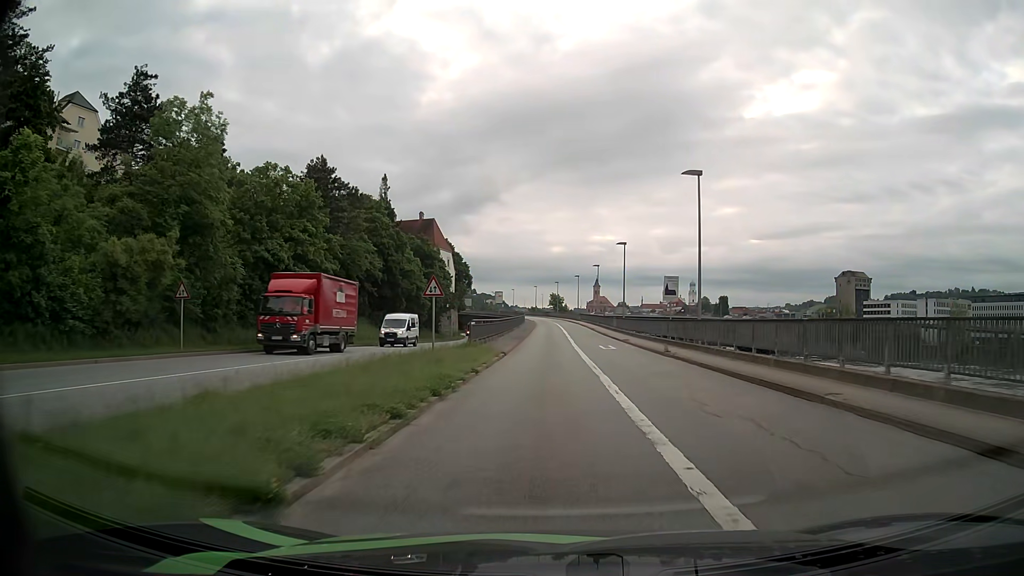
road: primary_link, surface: asphalt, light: Day
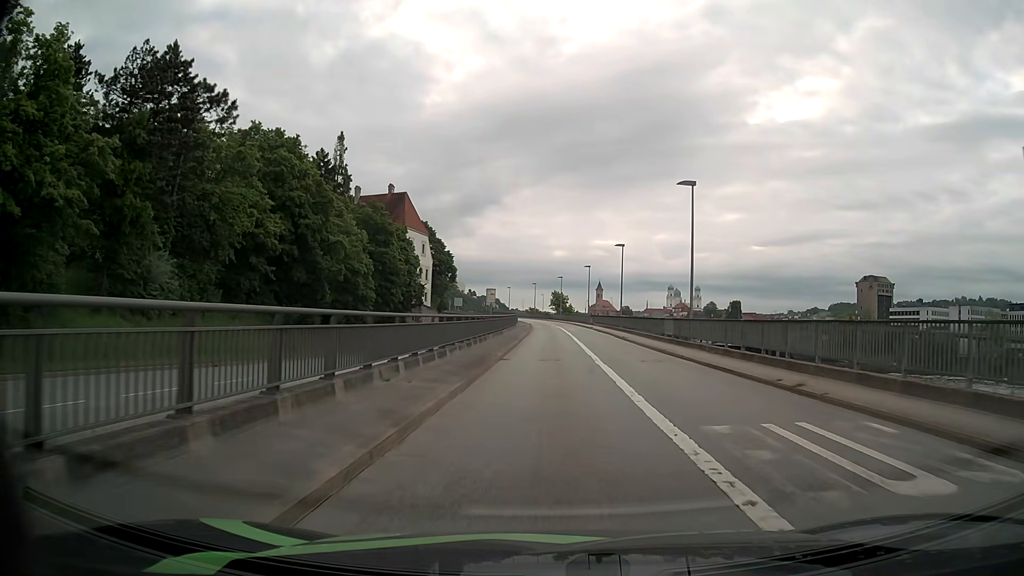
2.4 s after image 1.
(-0.1, +27.7) m; 0°
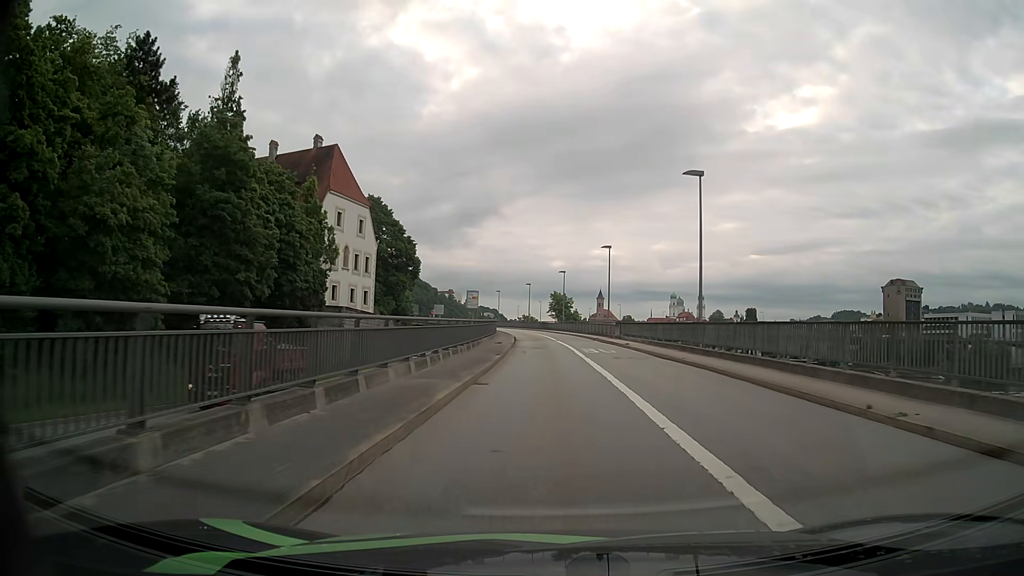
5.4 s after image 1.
(+0.1, +33.3) m; 0°
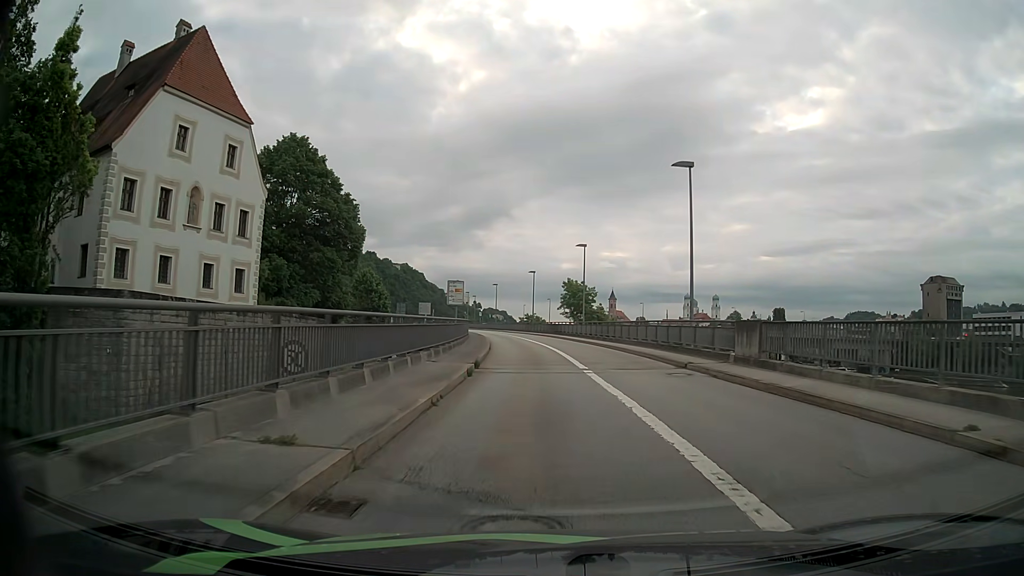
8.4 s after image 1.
(-0.2, +31.4) m; -1°
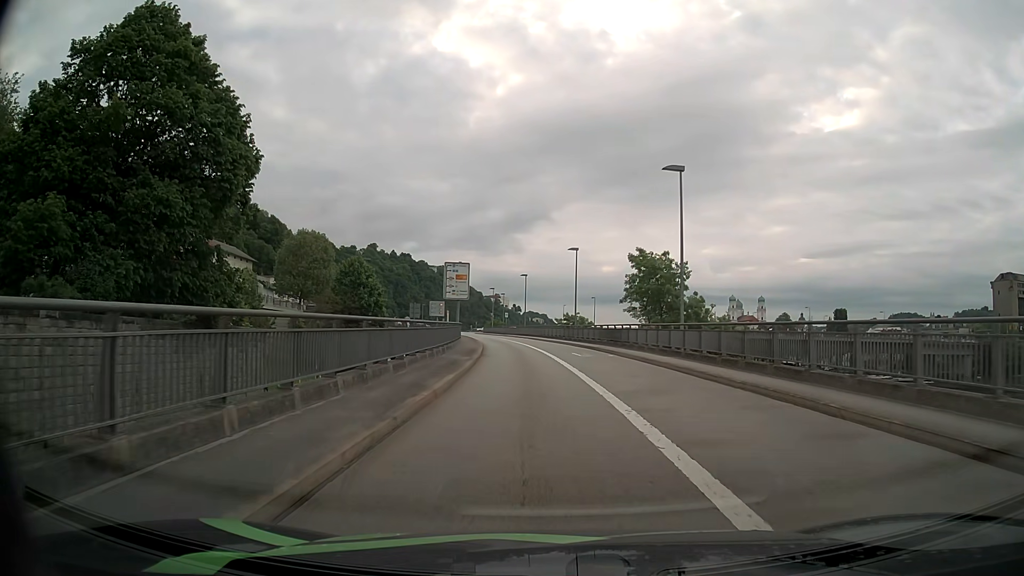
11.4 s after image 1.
(-0.8, +29.5) m; -3°
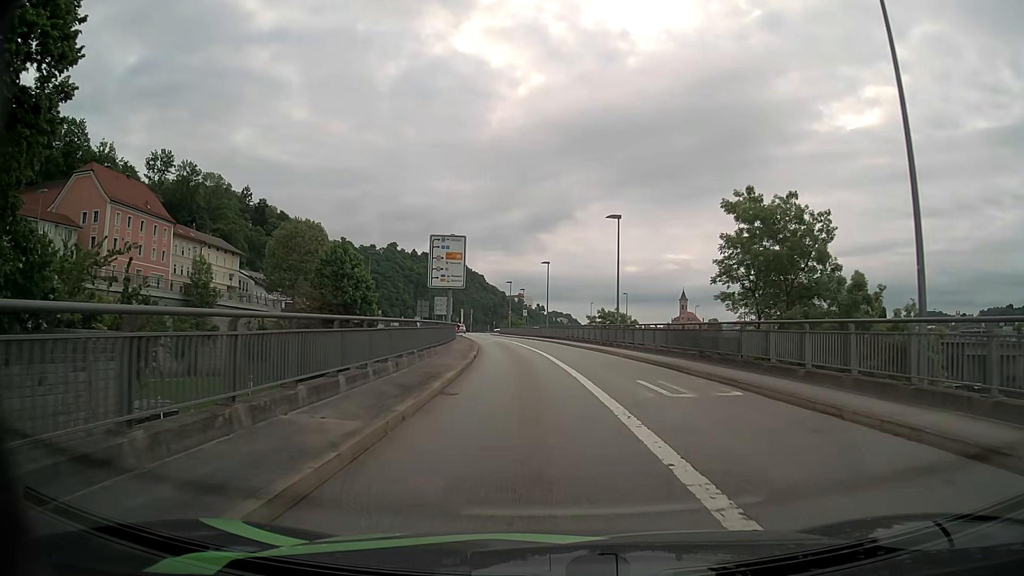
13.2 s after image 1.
(-0.3, +17.1) m; -2°
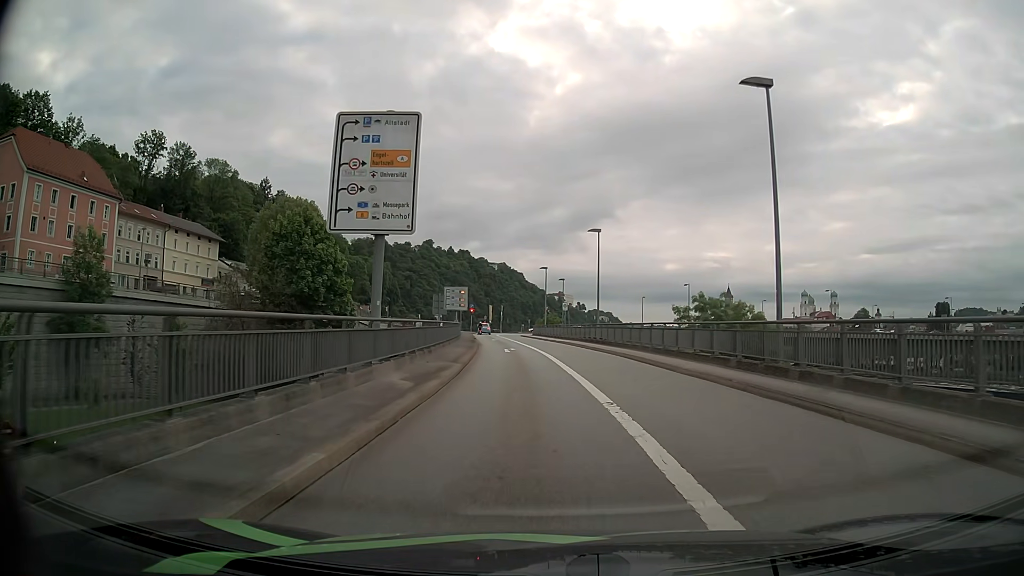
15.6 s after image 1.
(-0.7, +23.2) m; -3°
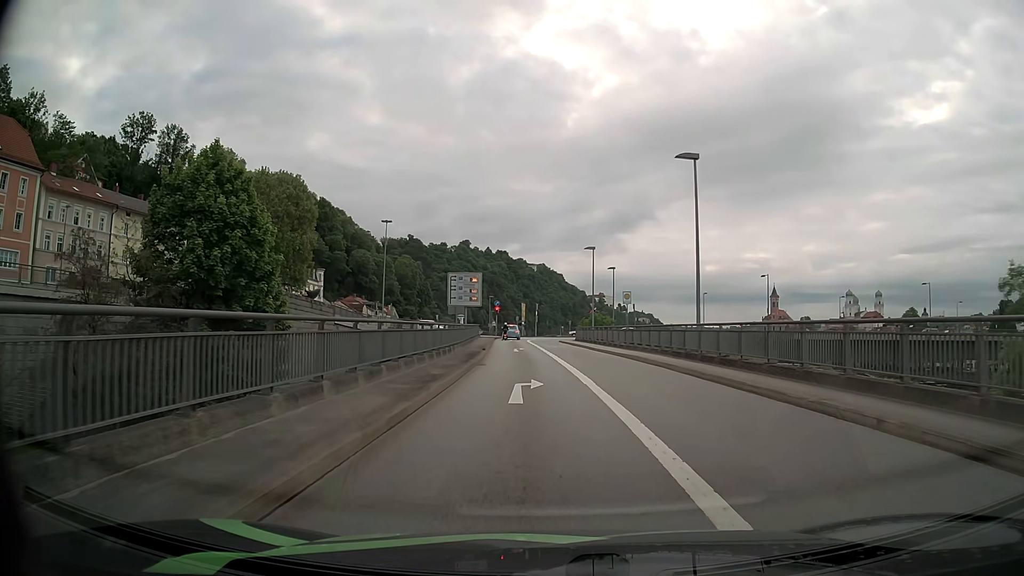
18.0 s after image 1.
(-0.6, +21.1) m; -3°
(0, +10) (-1, +20) (-1, +30) (-2, +40) (-3, +50) (-4, +60) (-4, +70) (-1, +79) (+7, +85) (+17, +87) m
